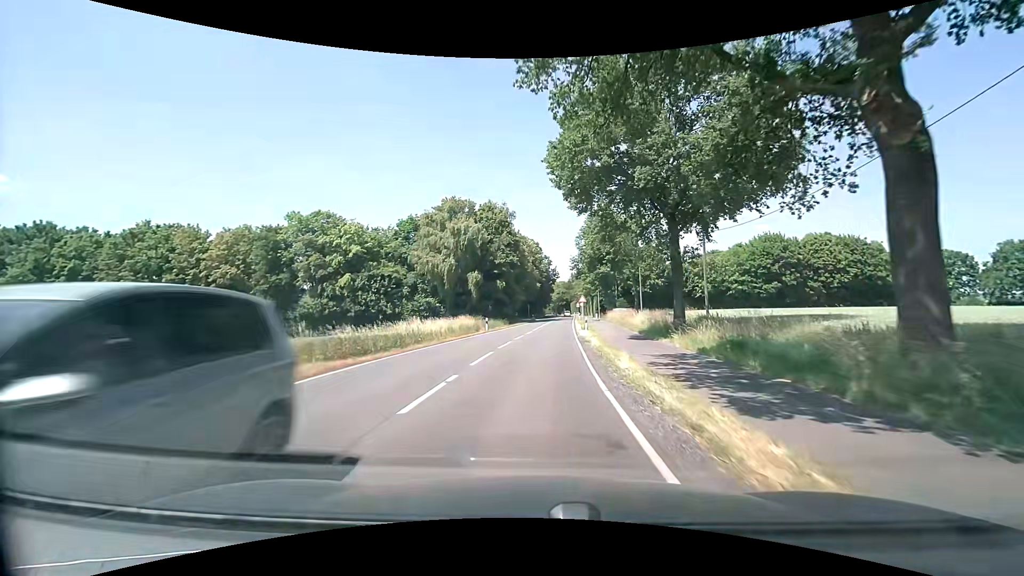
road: secondary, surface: asphalt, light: Day
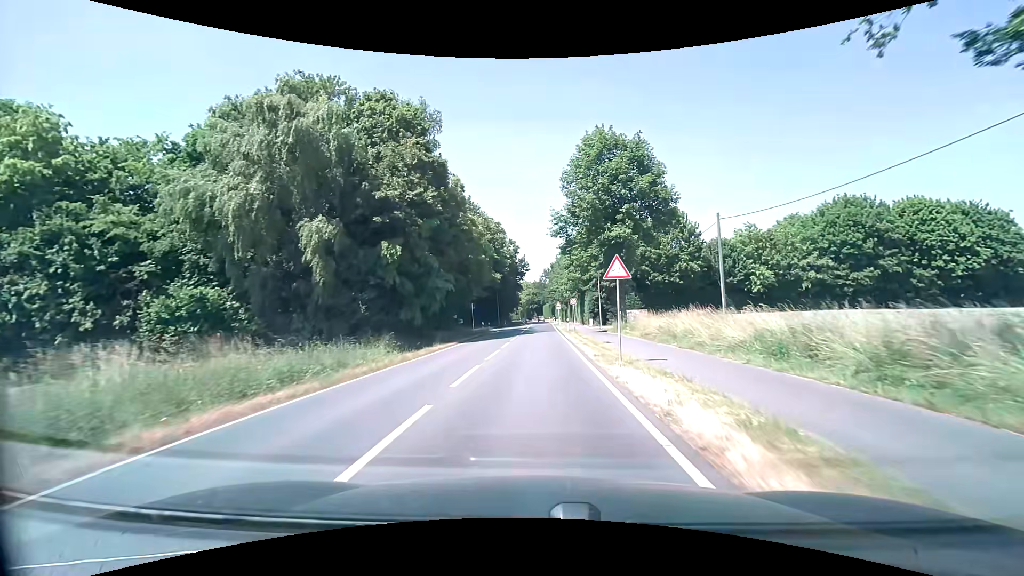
(+1.6, +39.4) m; +3°
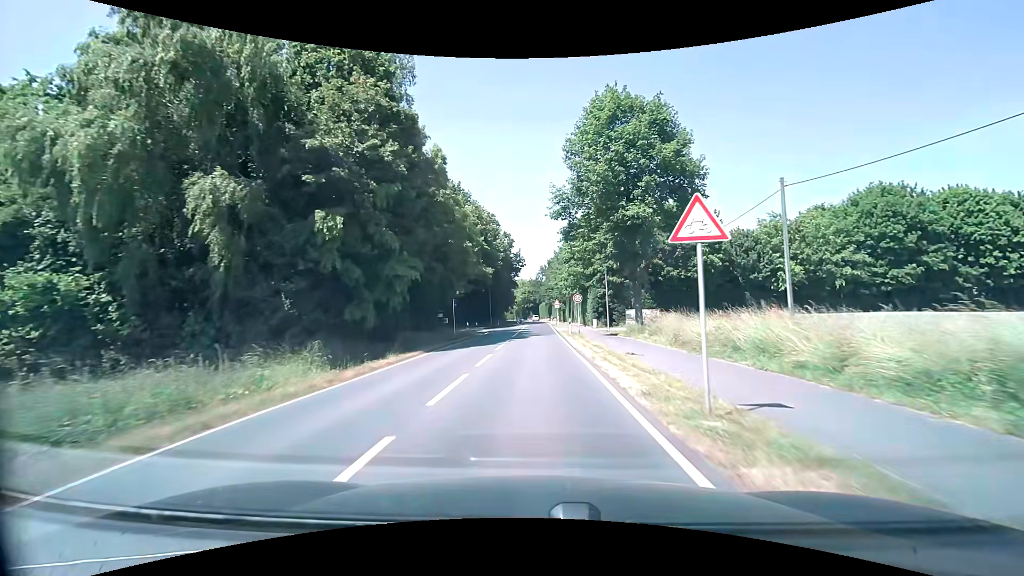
(0.0, +7.9) m; +1°
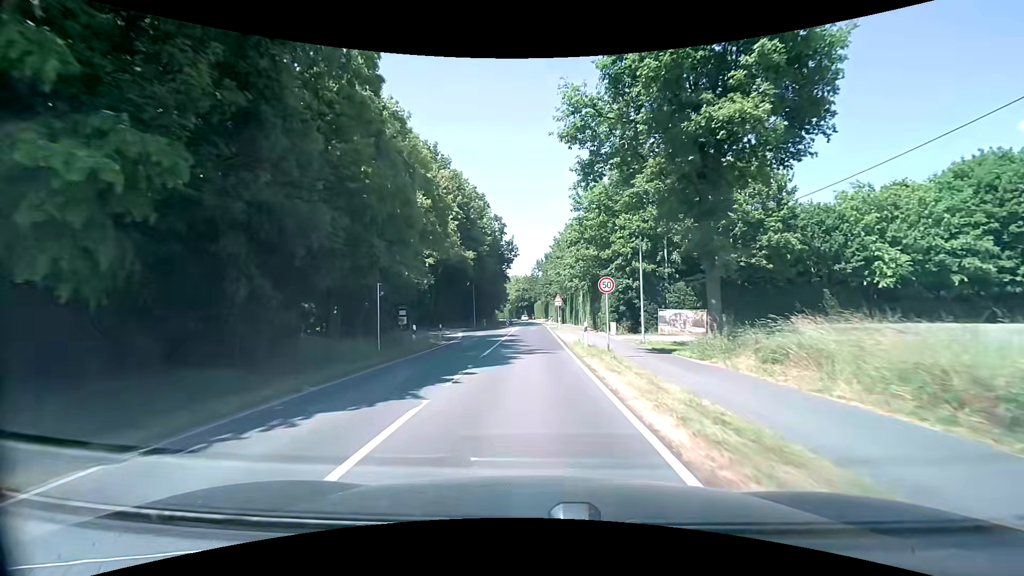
(+0.1, +15.9) m; +1°
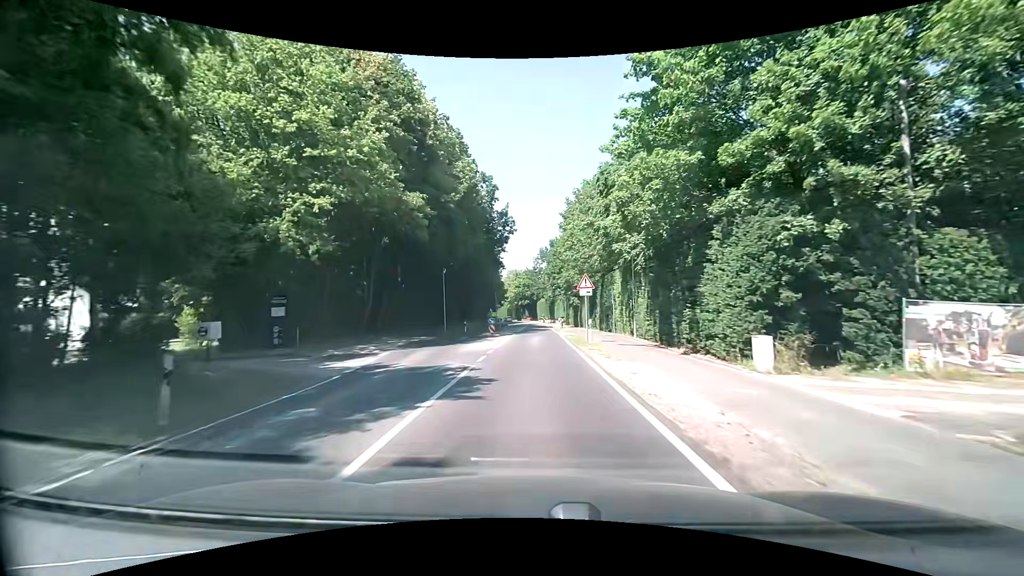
(-0.2, +24.0) m; 0°
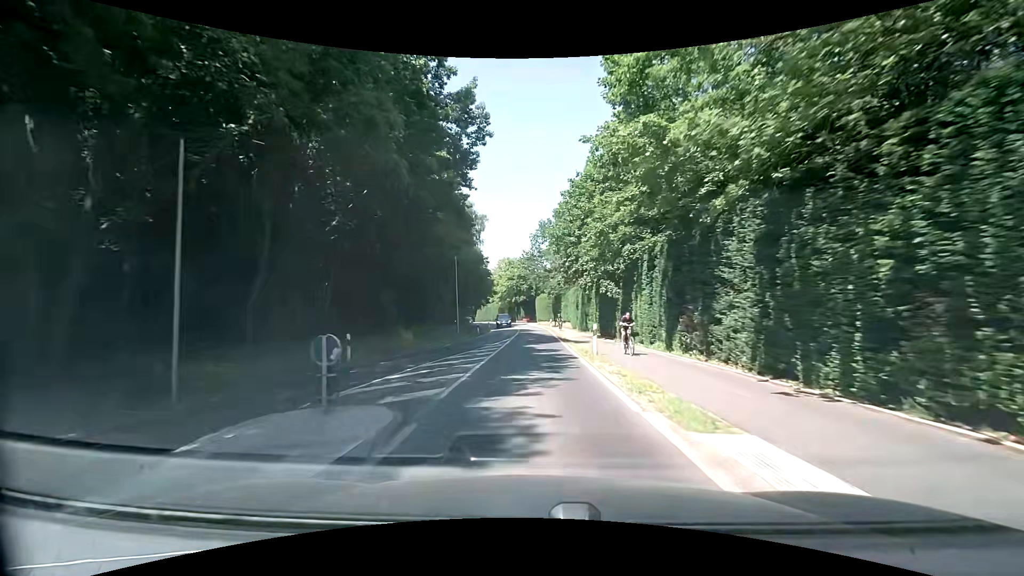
(+0.2, +32.2) m; 0°
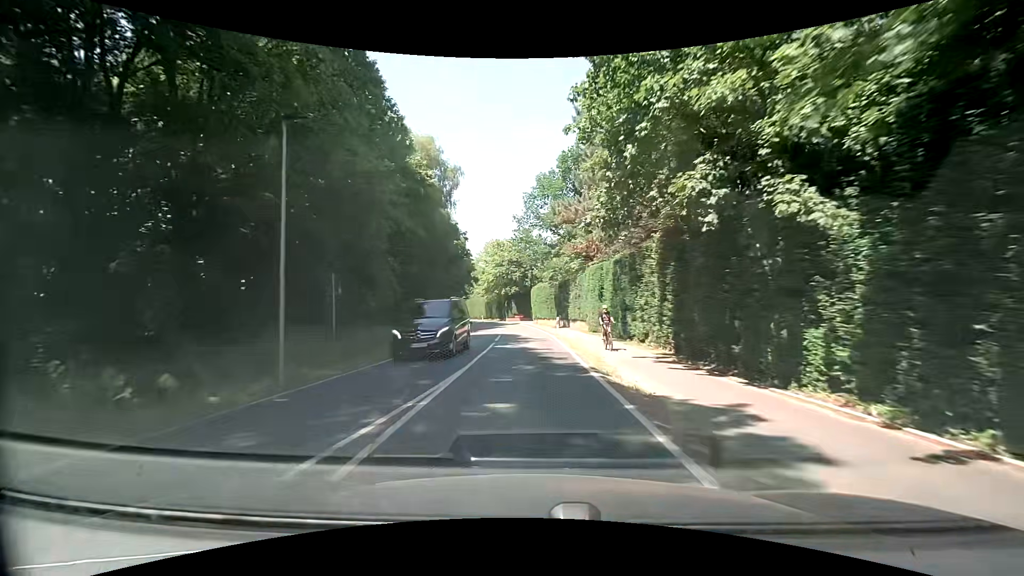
(+0.2, +24.4) m; +1°
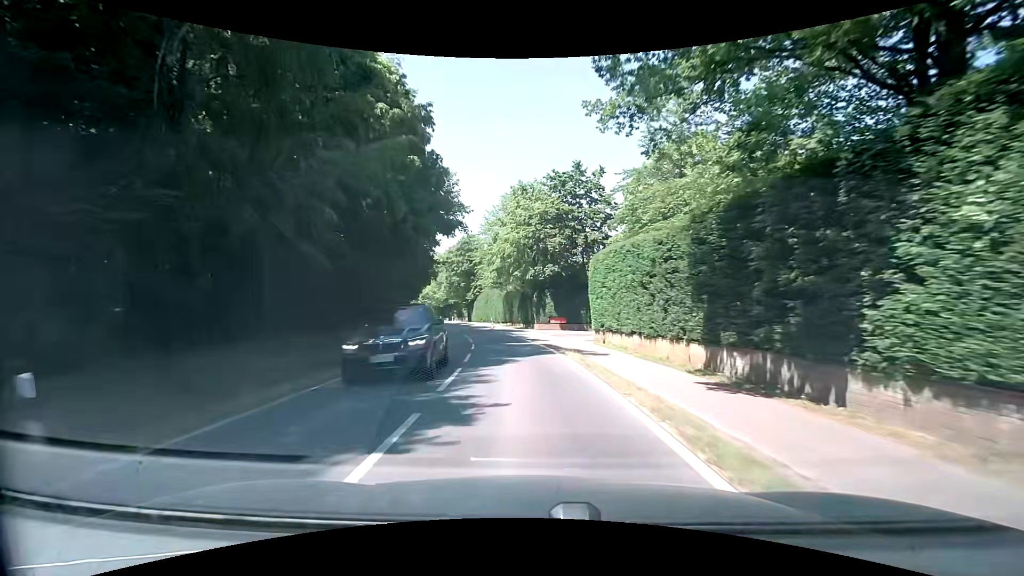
(-1.6, +40.8) m; -4°
